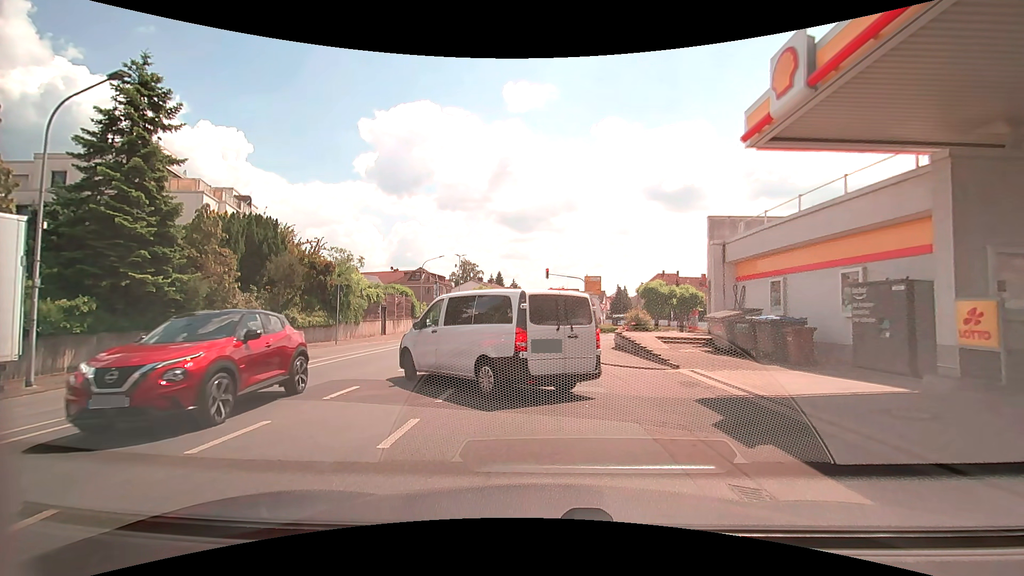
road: tertiary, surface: asphalt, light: Day
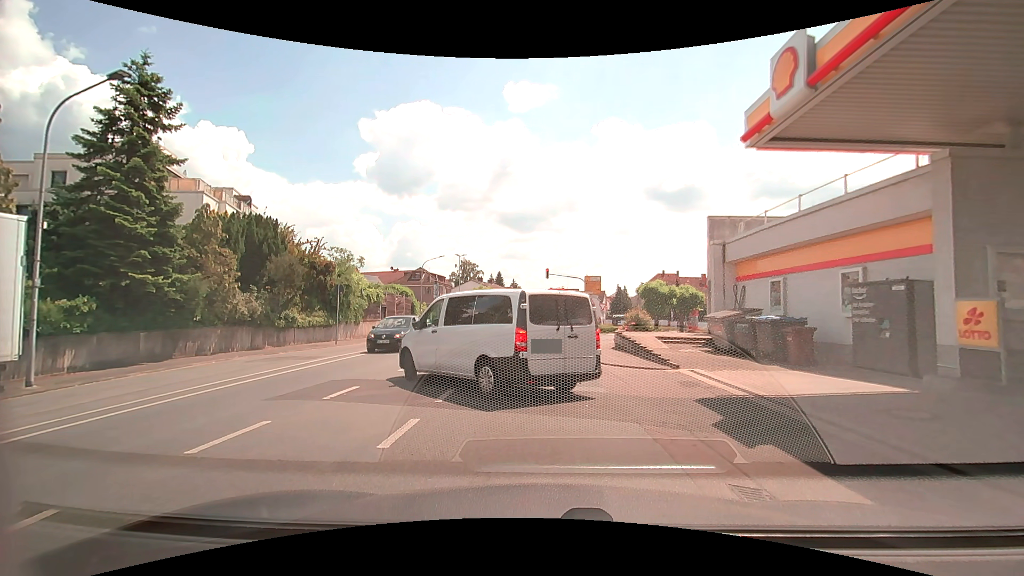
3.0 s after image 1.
(0.0, 0.0) m; 0°
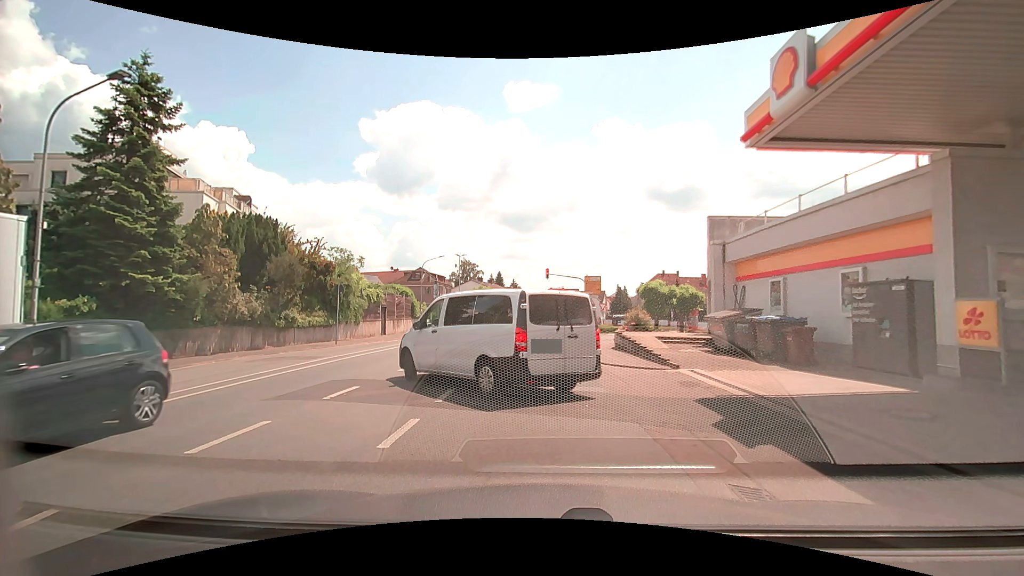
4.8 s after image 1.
(0.0, 0.0) m; 0°
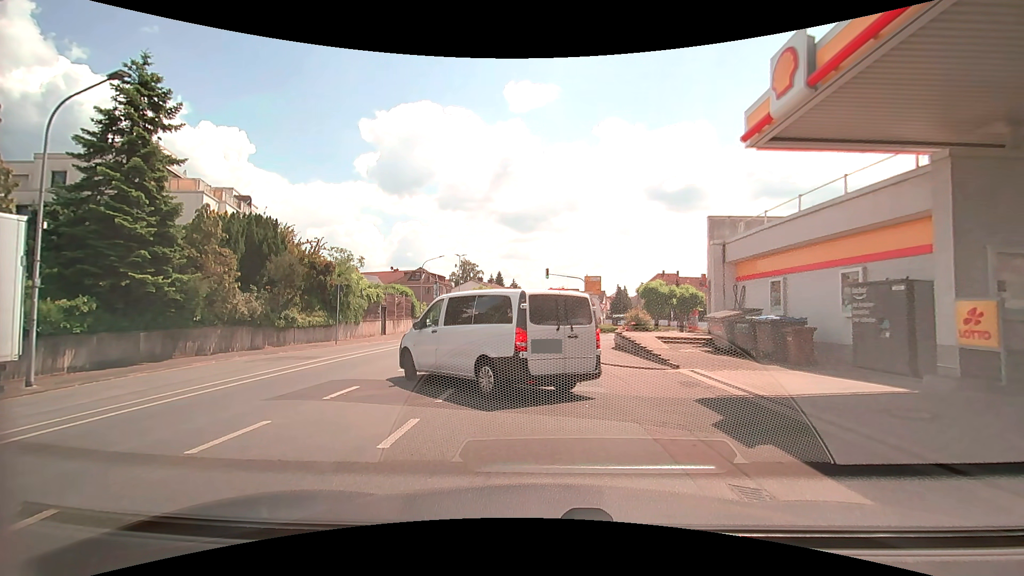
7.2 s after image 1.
(0.0, 0.0) m; 0°
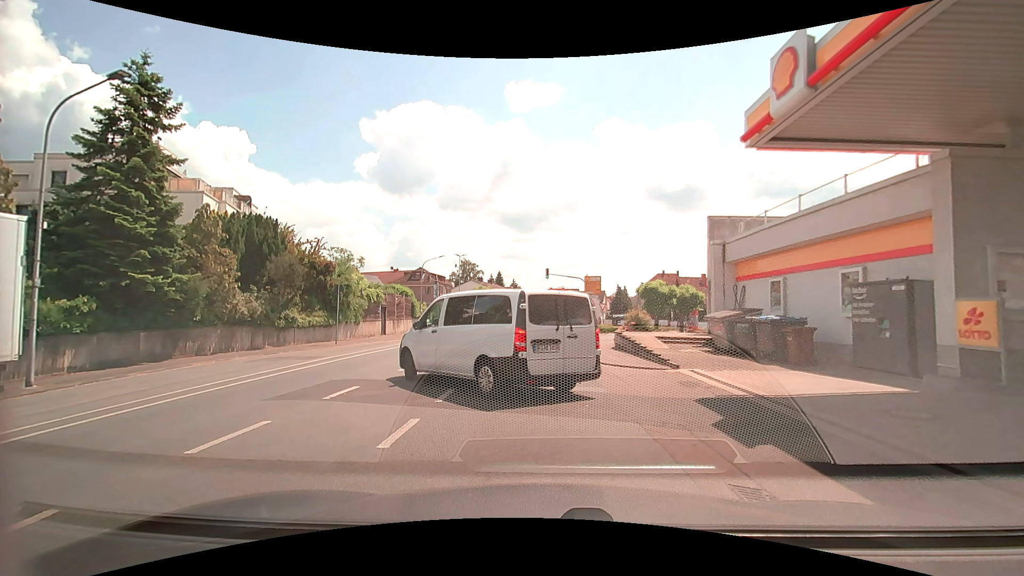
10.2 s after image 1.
(0.0, 0.0) m; 0°
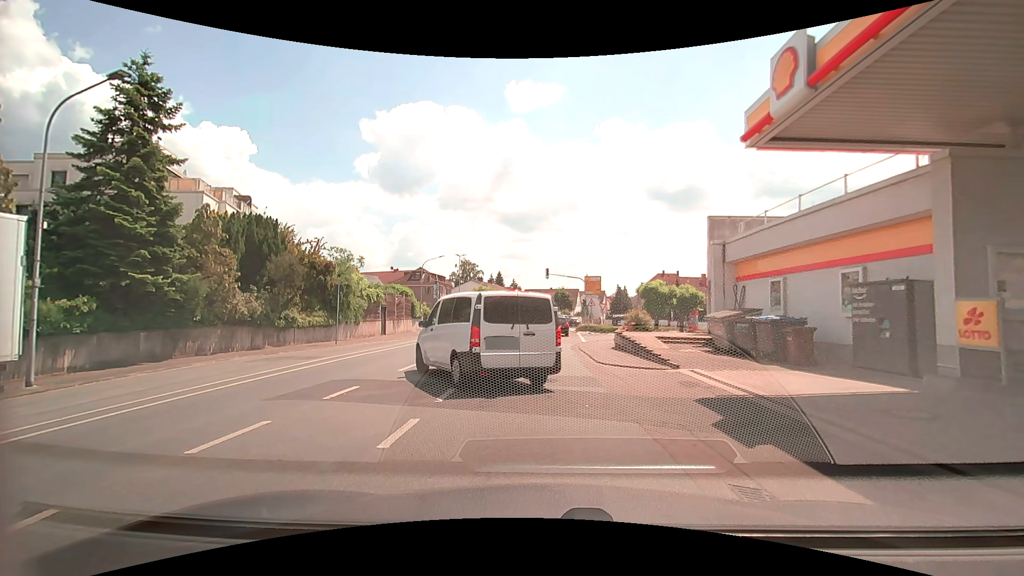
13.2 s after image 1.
(0.0, 0.0) m; 0°
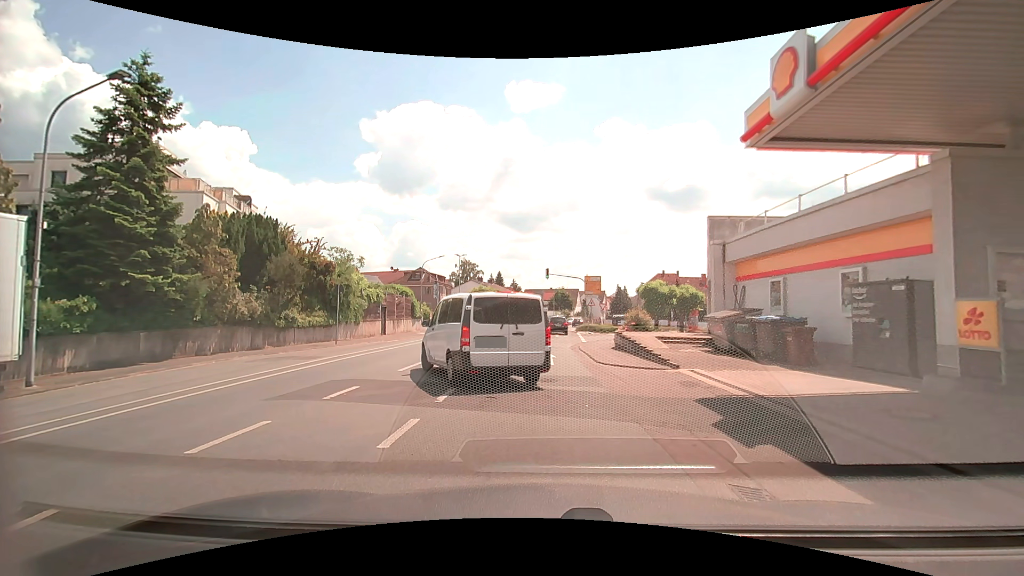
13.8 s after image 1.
(0.0, 0.0) m; 0°
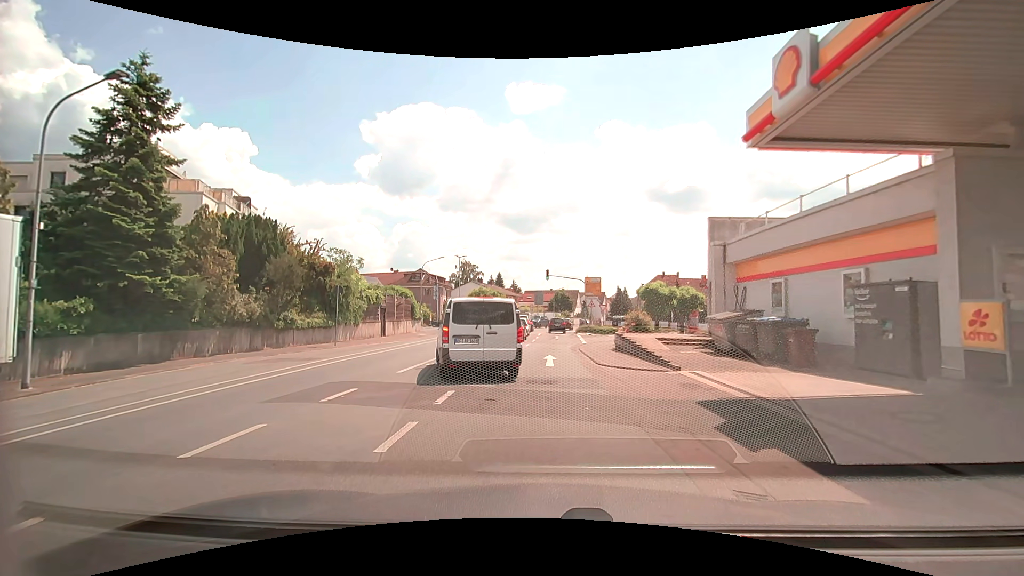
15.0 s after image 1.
(0.0, +0.1) m; 0°
(+1, +10) (+1, +20) (+3, +30) (+4, +40) (+5, +50) (+6, +60) (+7, +70) (+9, +79) (+12, +89) (+15, +99) m
